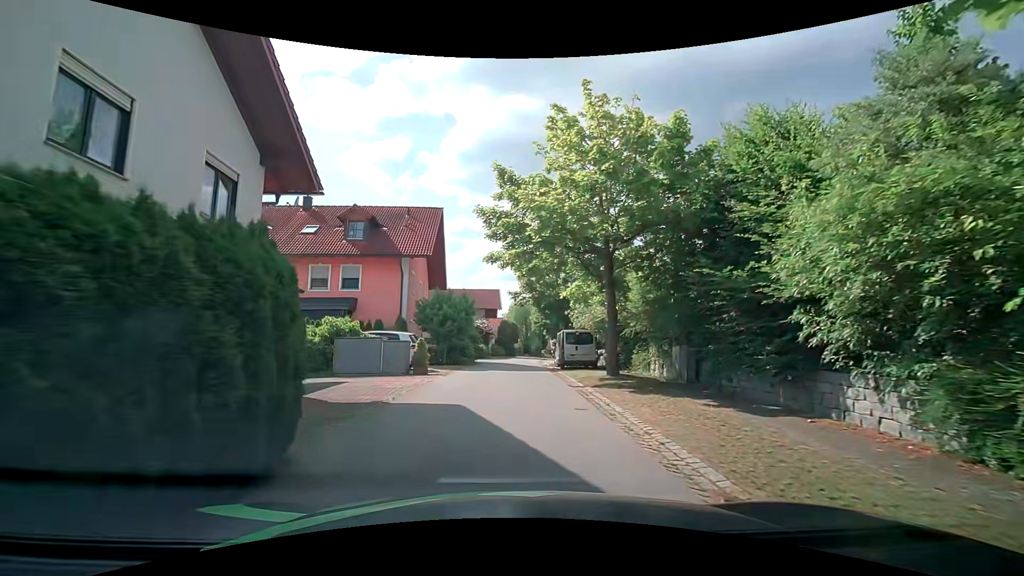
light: Day
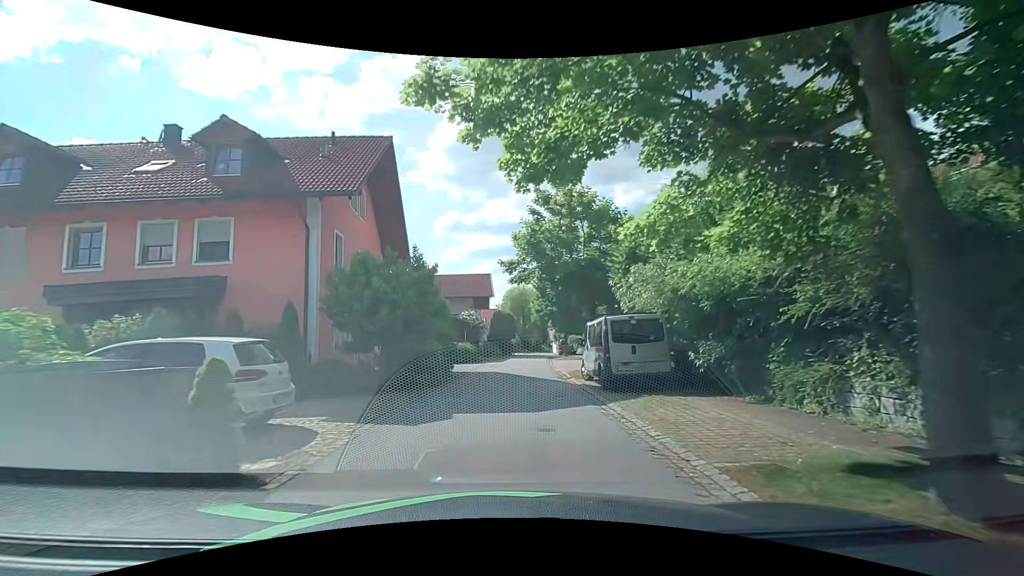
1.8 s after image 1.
(+0.1, +12.1) m; 0°
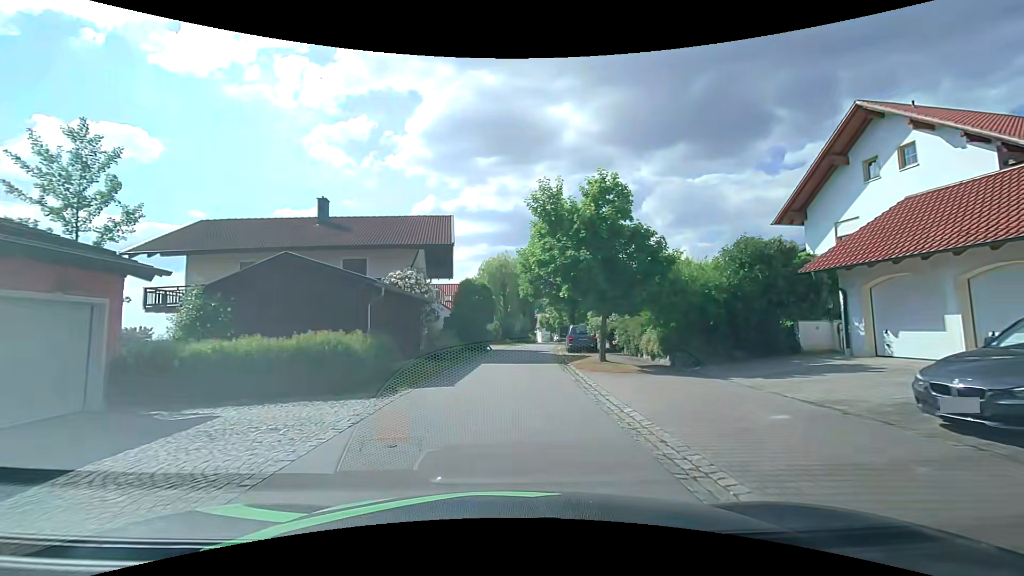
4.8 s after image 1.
(+0.5, +21.5) m; +4°
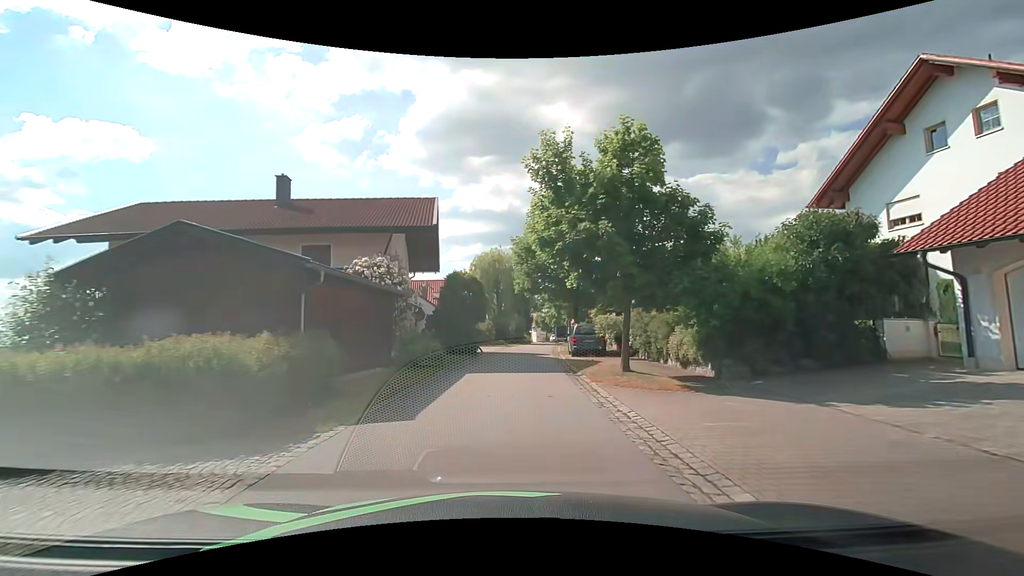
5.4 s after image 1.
(0.0, +4.4) m; -1°
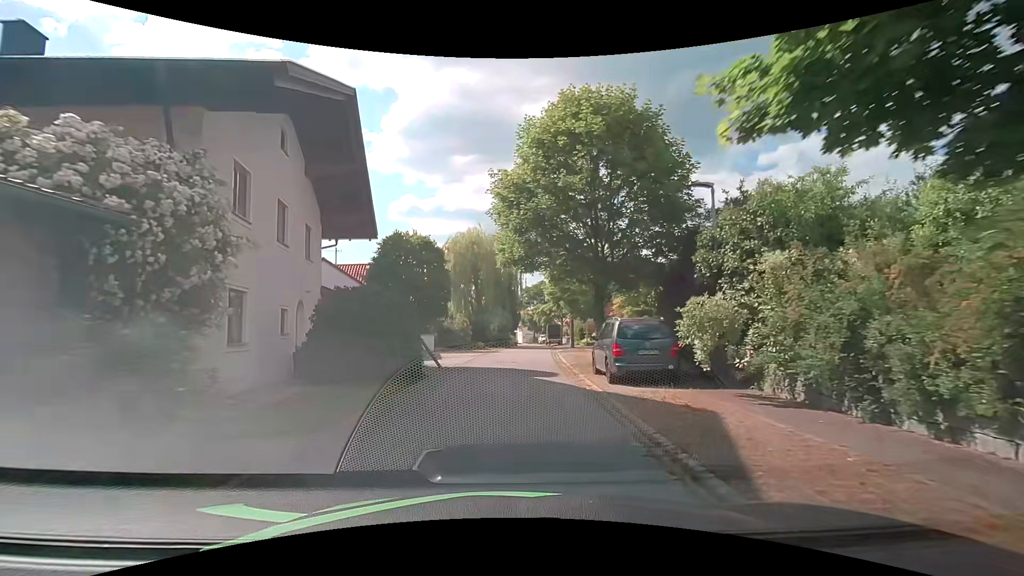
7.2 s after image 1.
(+0.3, +12.5) m; +2°
